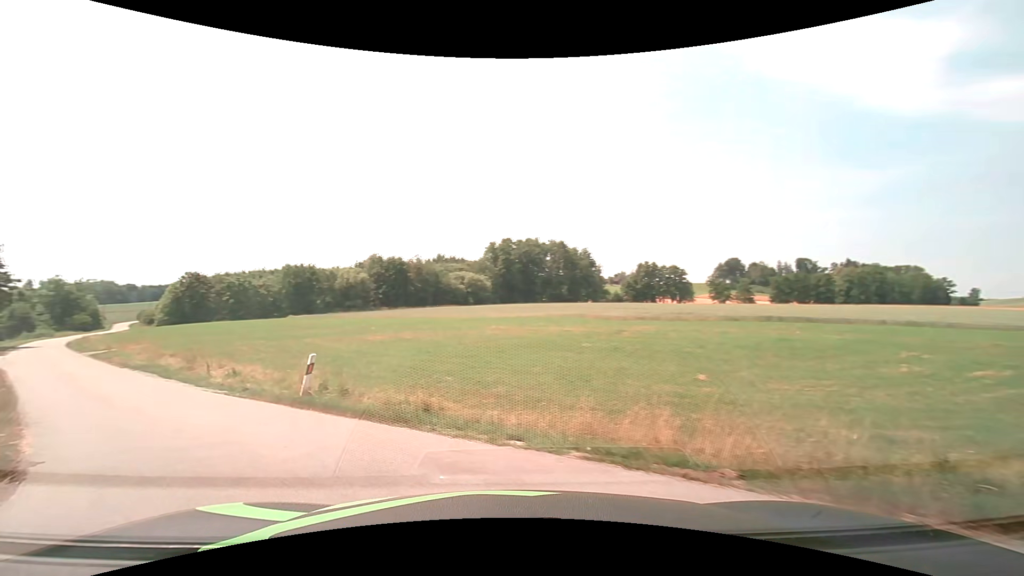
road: unclassified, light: Day
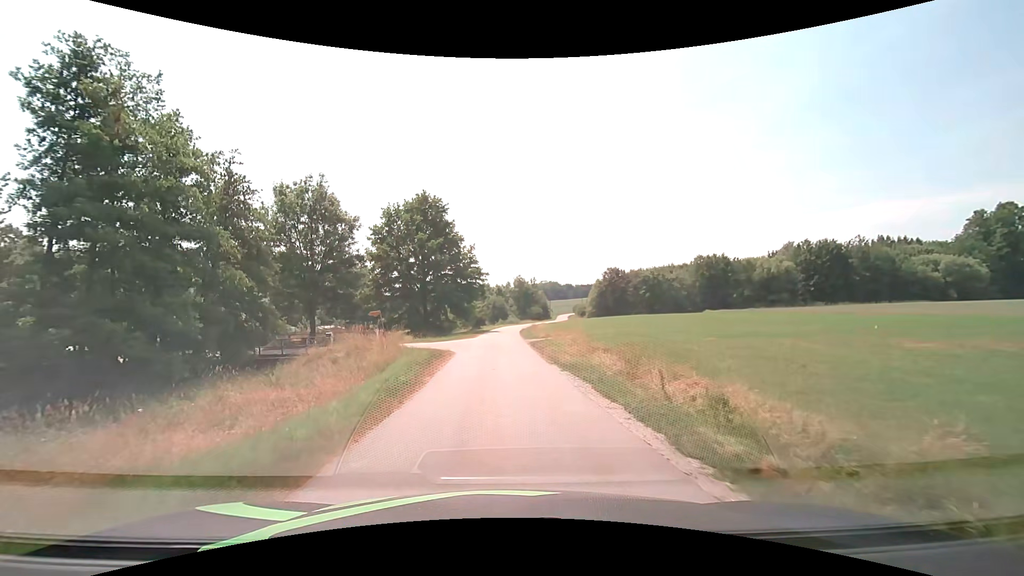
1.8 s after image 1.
(-5.7, +10.5) m; -45°
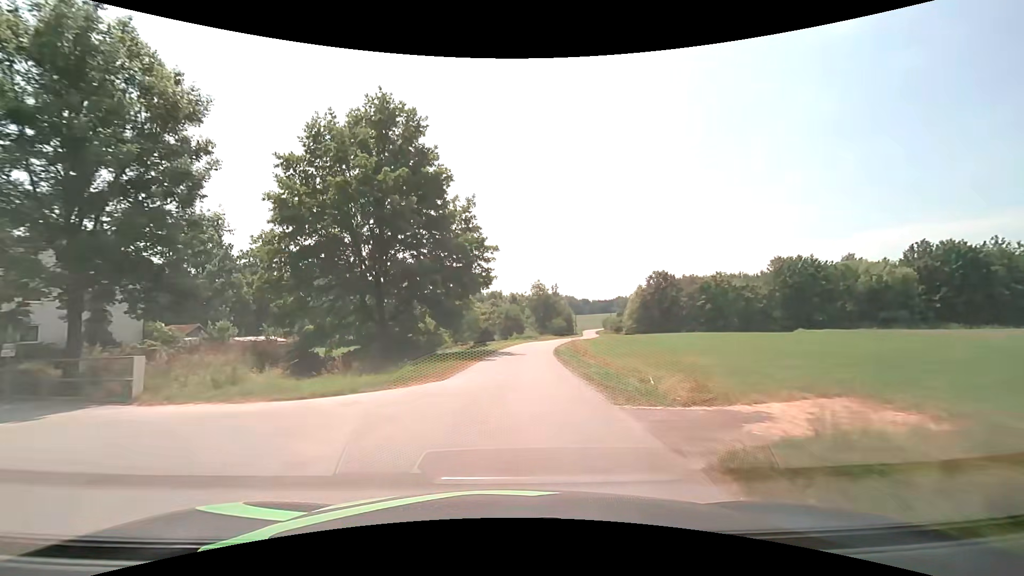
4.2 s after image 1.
(-0.7, +26.2) m; -2°
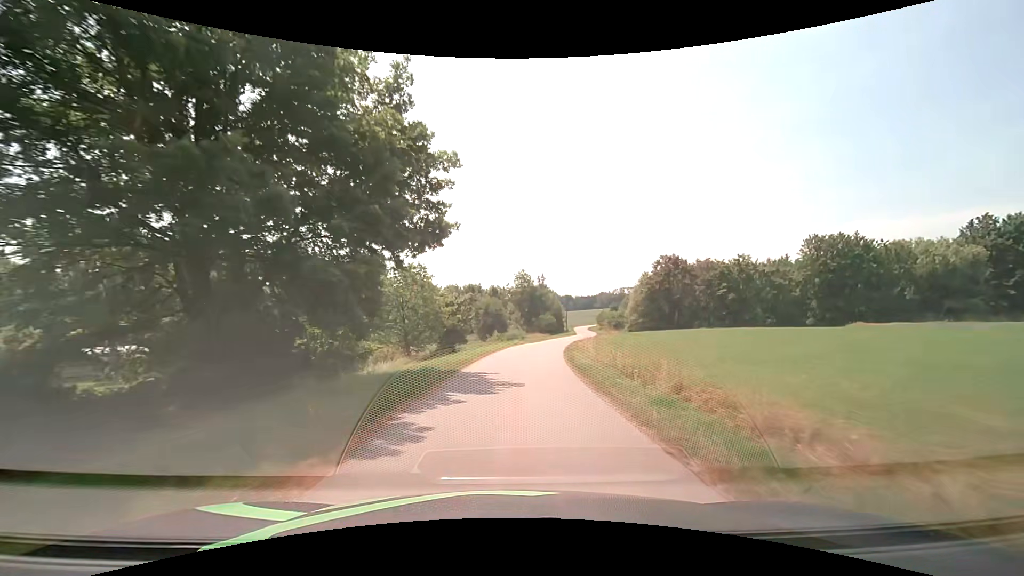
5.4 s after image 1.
(+0.3, +16.4) m; +2°
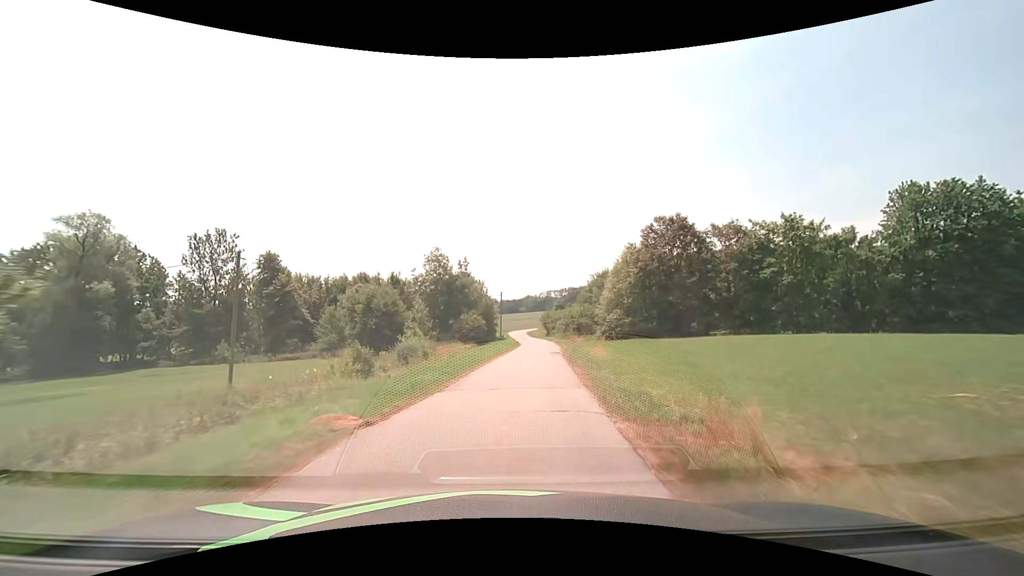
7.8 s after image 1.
(+2.2, +32.5) m; +9°
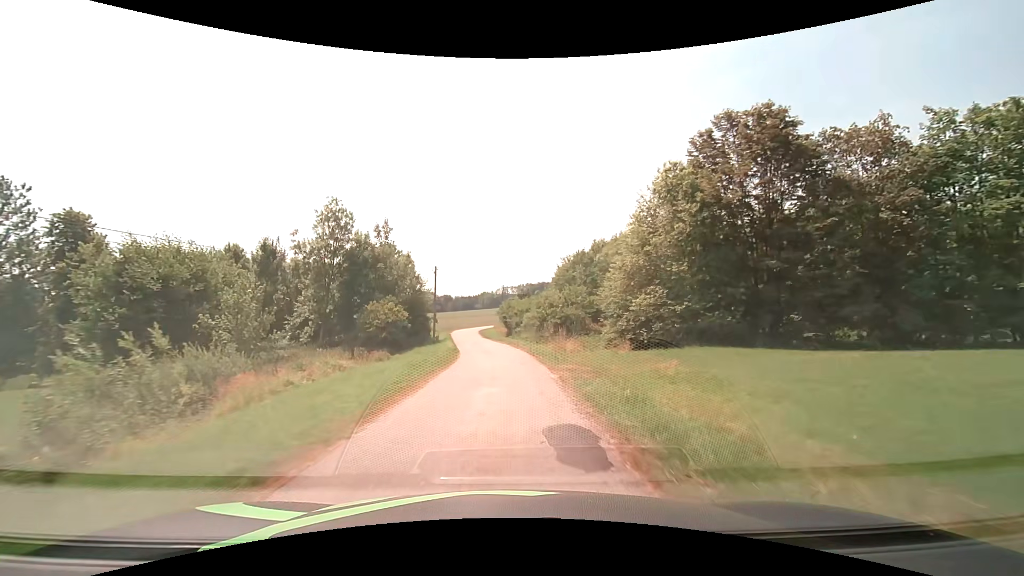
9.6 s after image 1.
(+1.5, +24.8) m; +5°
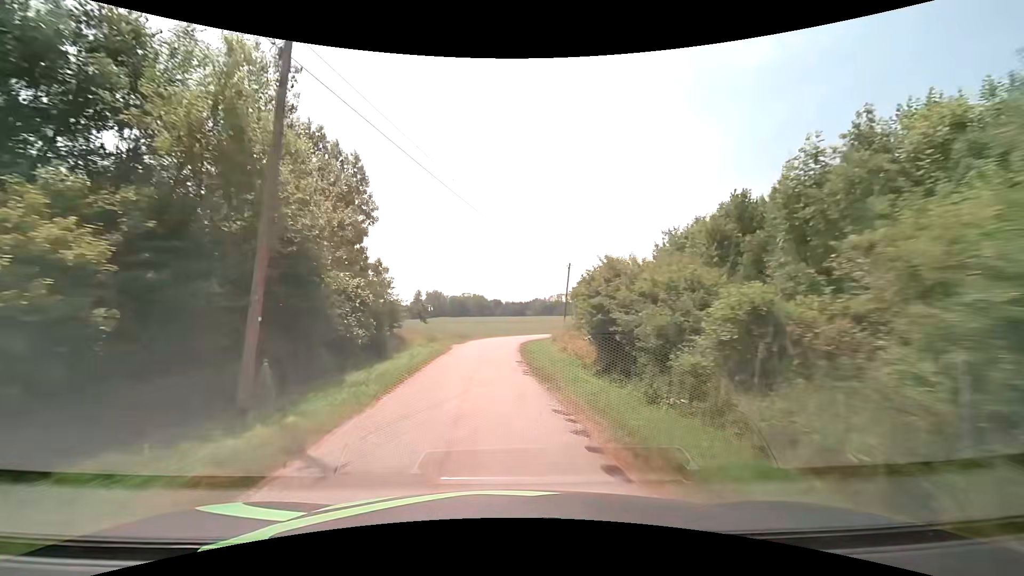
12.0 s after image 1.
(-1.2, +34.1) m; -6°
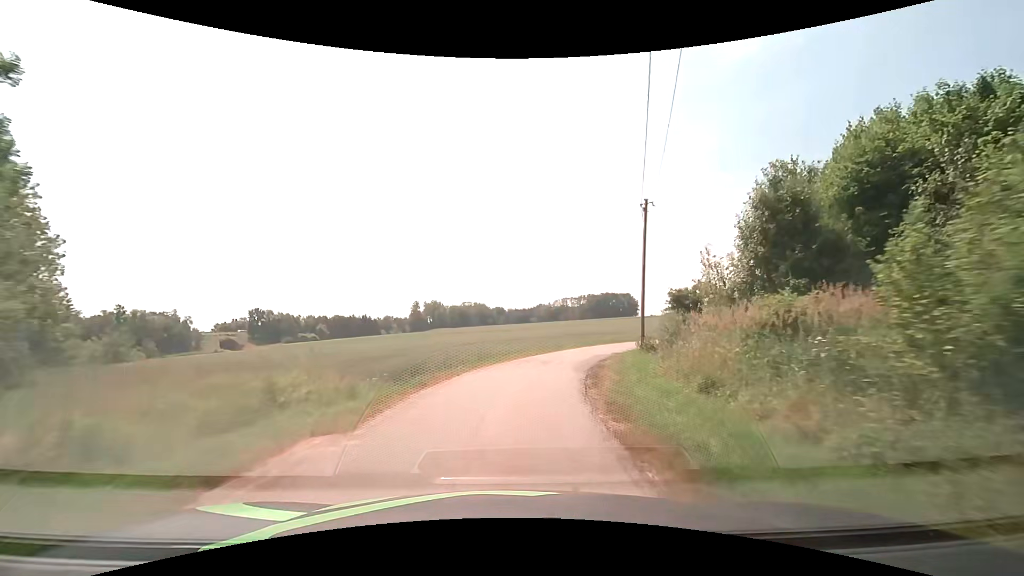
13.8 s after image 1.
(-0.4, +22.8) m; -1°
(0, +10) (+2, +20) (+6, +29) (+11, +38) (+18, +45) (+25, +52) (+33, +58) (+41, +64) (+49, +70) (+57, +76) m
